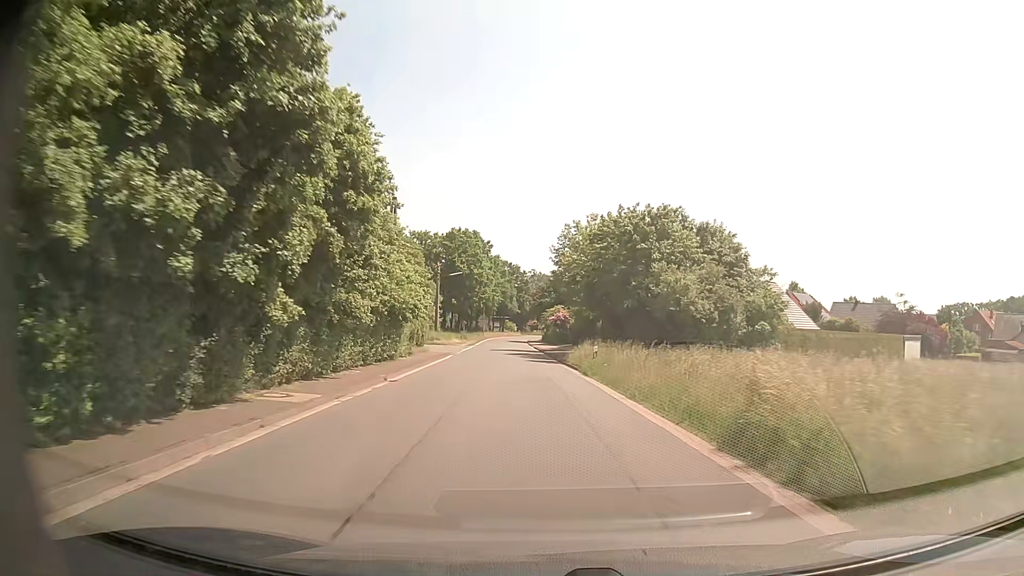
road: tertiary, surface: asphalt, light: Day
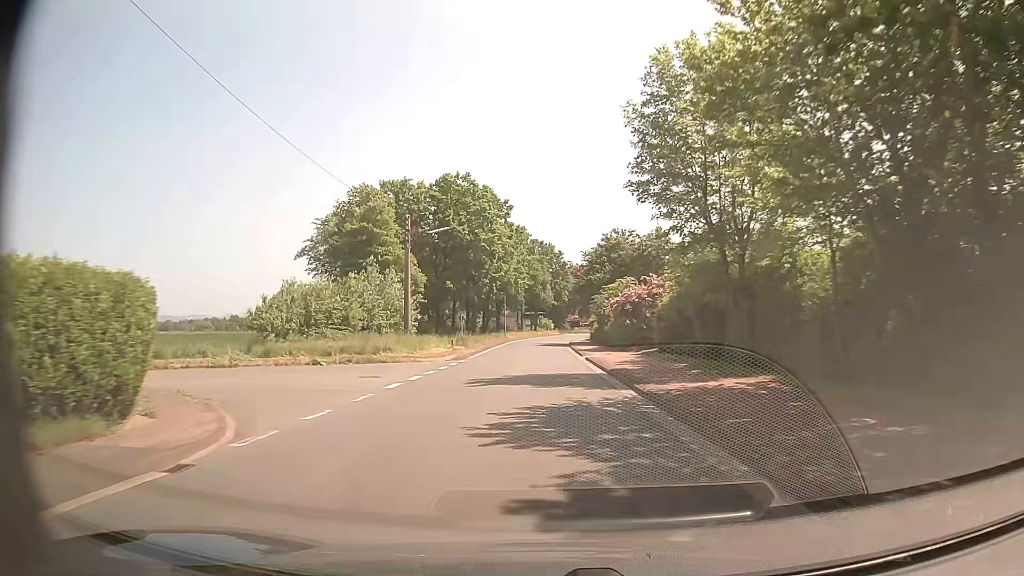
(-1.4, +35.2) m; -3°
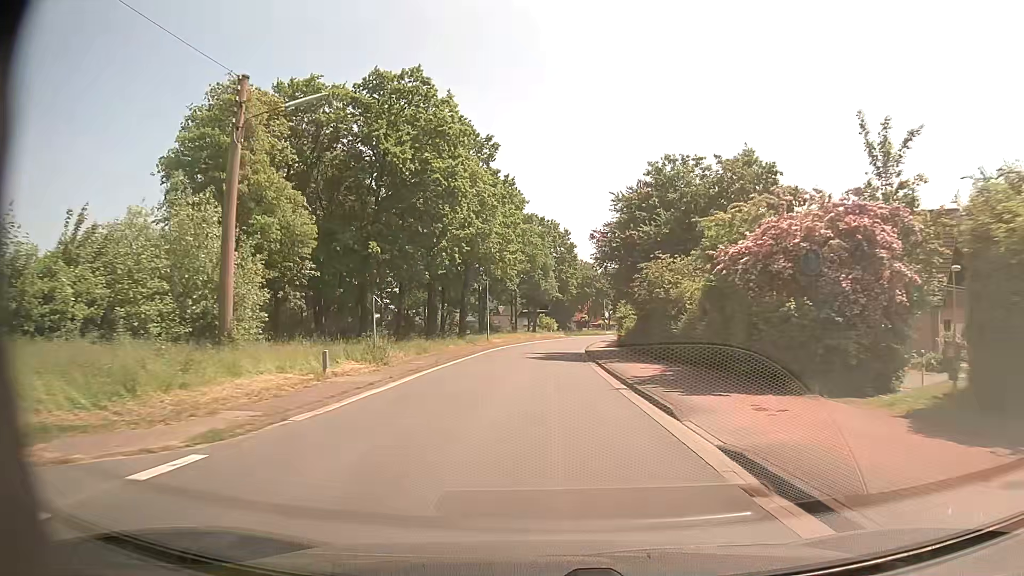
(-0.3, +26.4) m; -1°
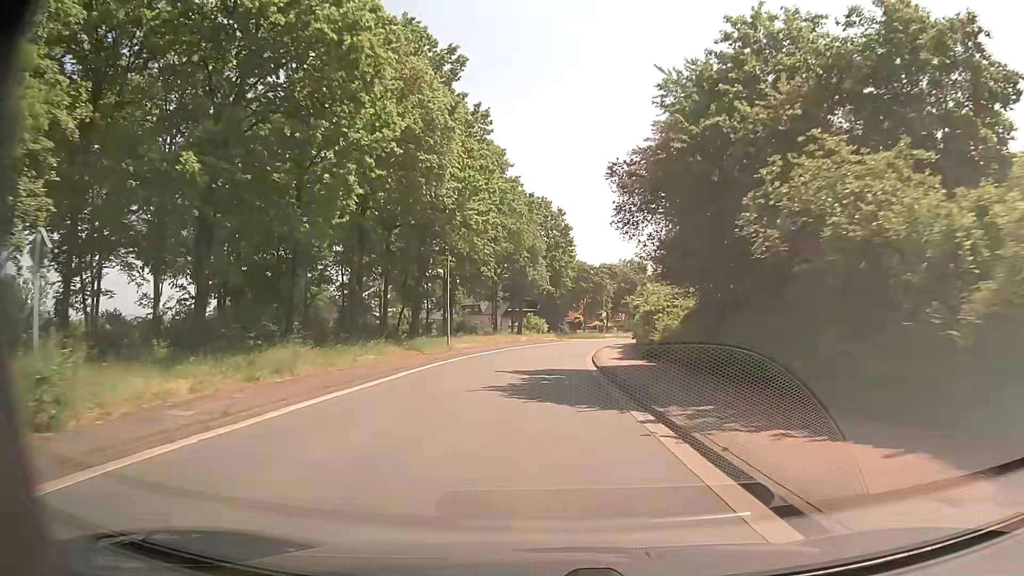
(+0.2, +17.3) m; +1°
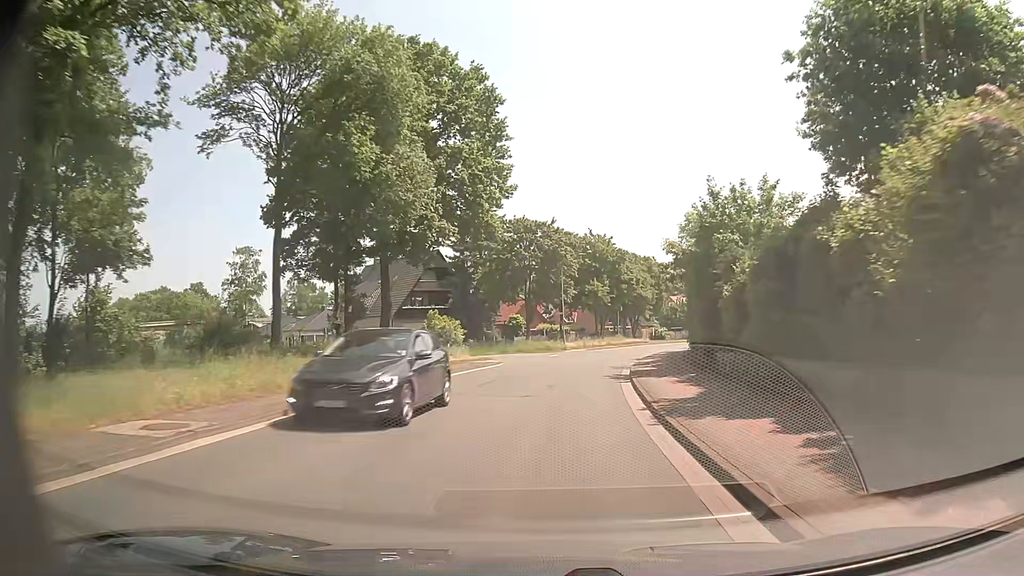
(+1.6, +43.4) m; +6°
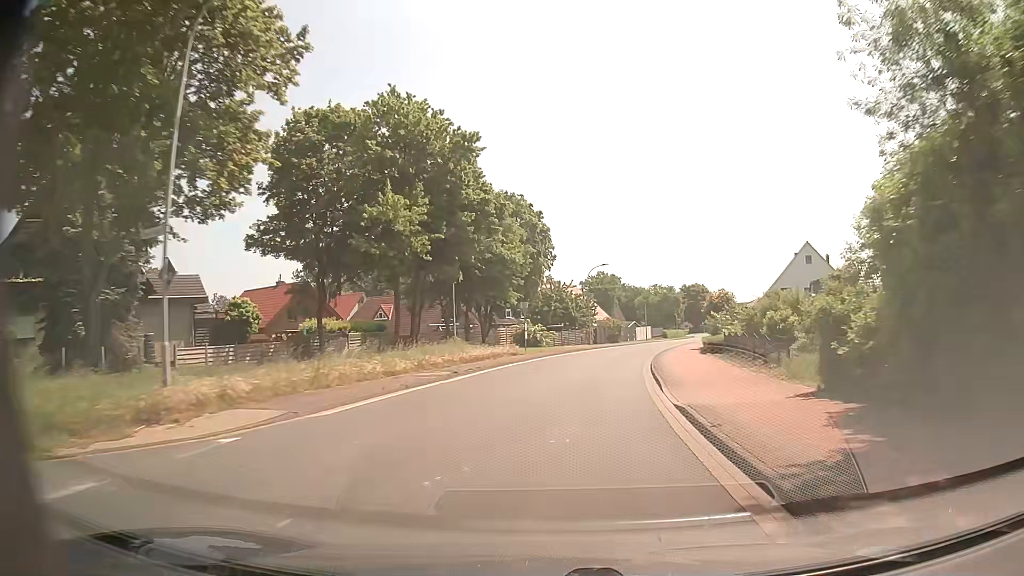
(+4.4, +43.6) m; +13°
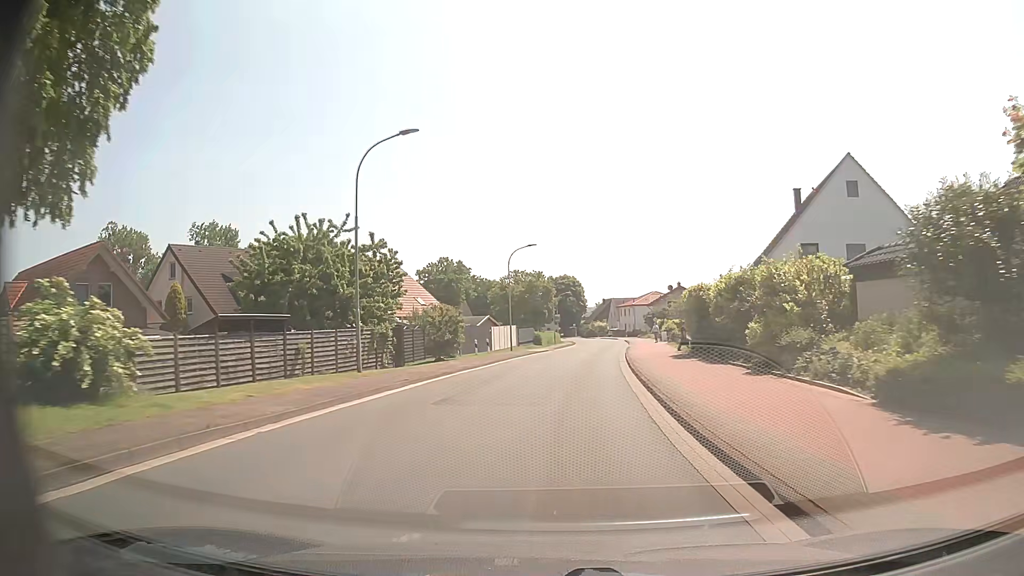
(+5.2, +42.3) m; +13°
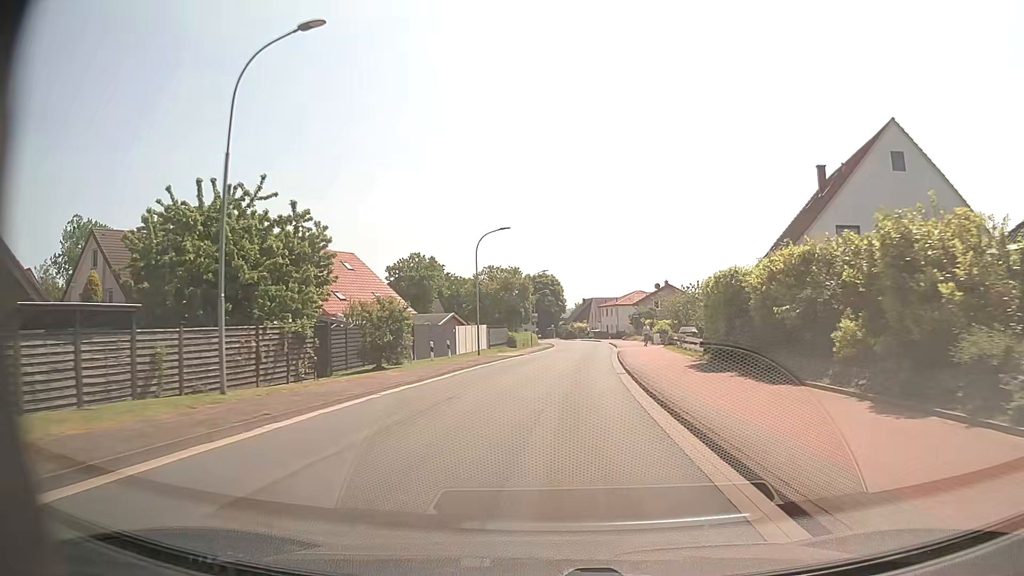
(+0.2, +8.1) m; +2°
(0, +10) (+1, +20) (+2, +30) (+2, +40) (+3, +50) (+4, +60) (+5, +70) (+5, +80) (+5, +90) (+5, +100) m
